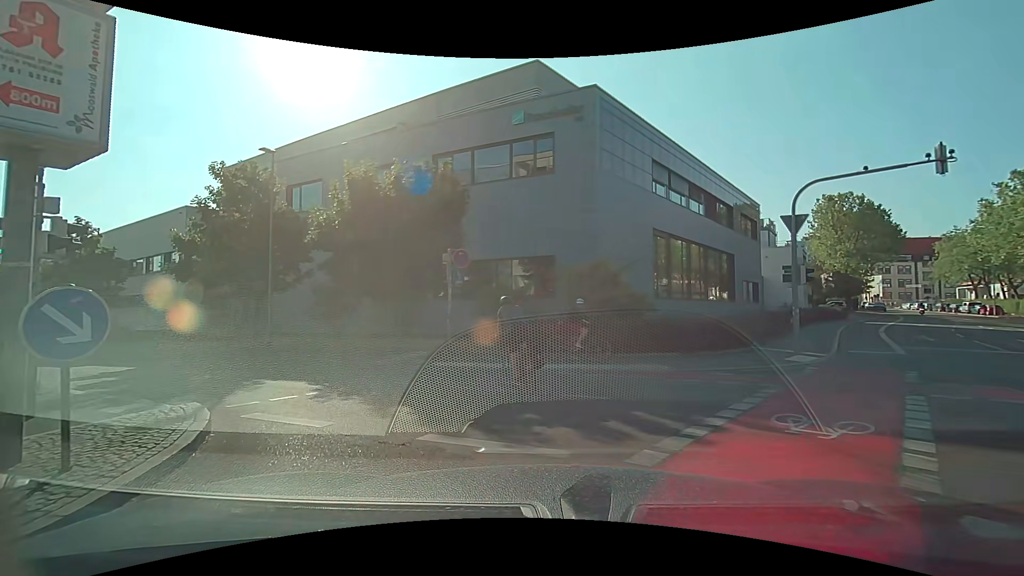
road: secondary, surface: asphalt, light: Day
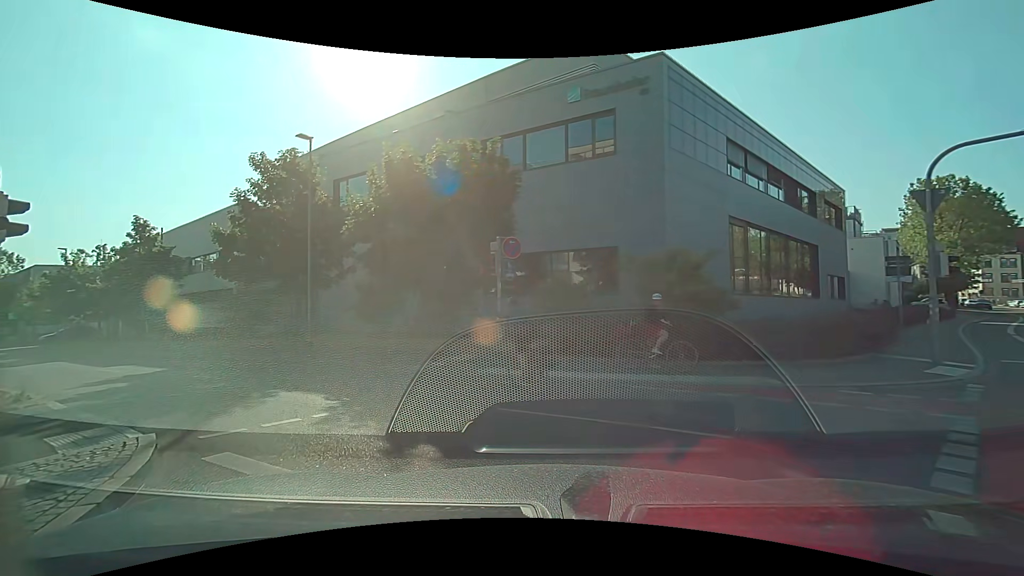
(-0.1, +2.3) m; -8°
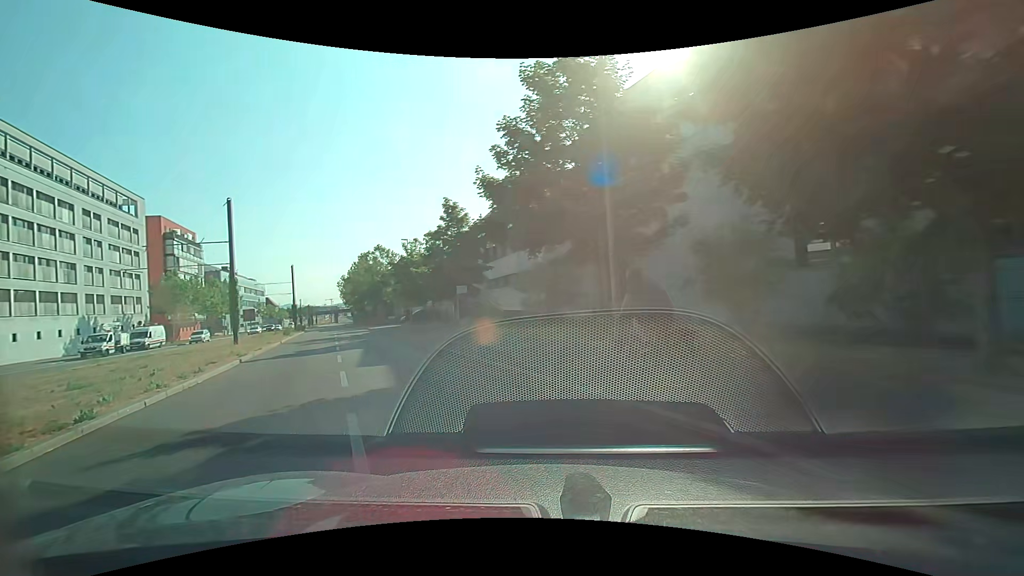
(-2.6, +9.3) m; -34°
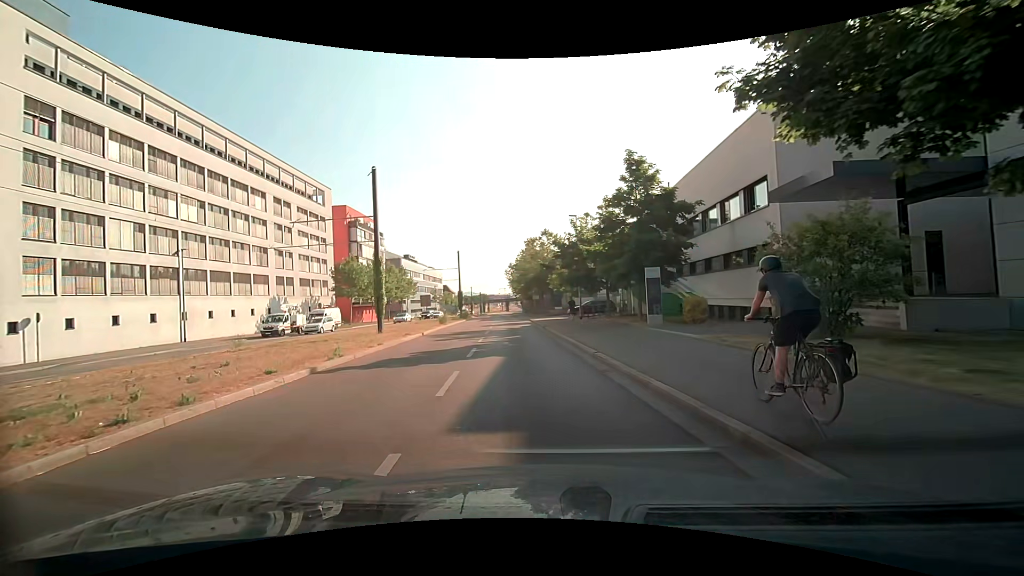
(-1.8, +8.6) m; -19°
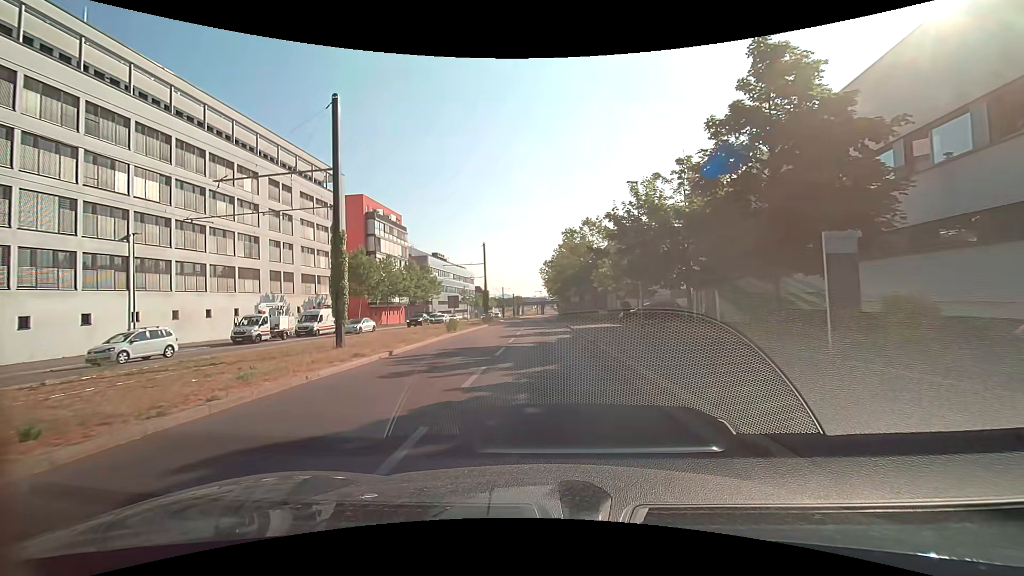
(-0.5, +11.3) m; -4°
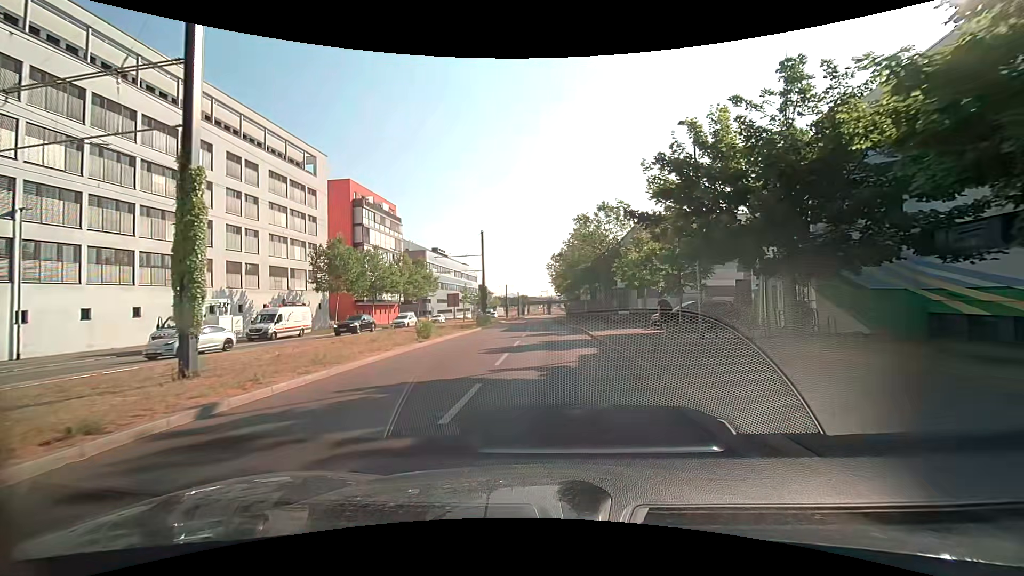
(-0.1, +9.0) m; 0°
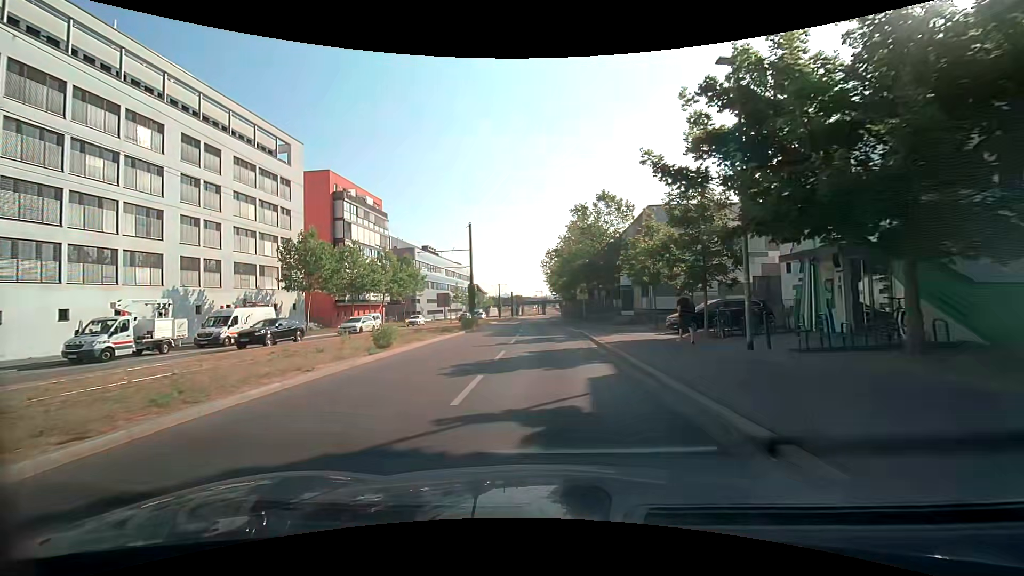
(0.0, +5.0) m; 0°
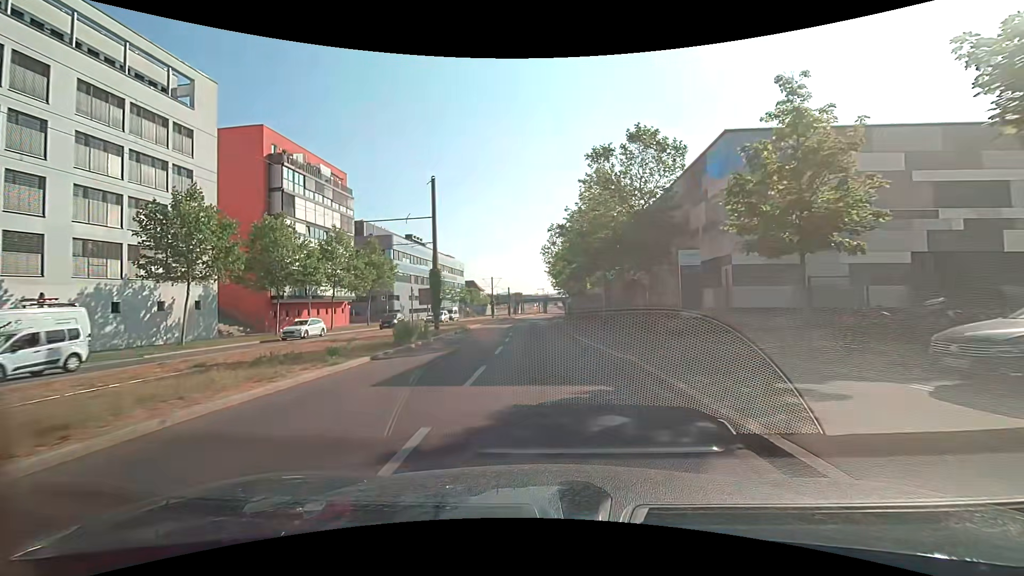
(0.0, +16.7) m; 0°
(0, +10) (0, +20) (-1, +30) (-1, +40) (-1, +50) (-1, +60) (-1, +70) (-1, +80) (-1, +90) (0, +100) m
